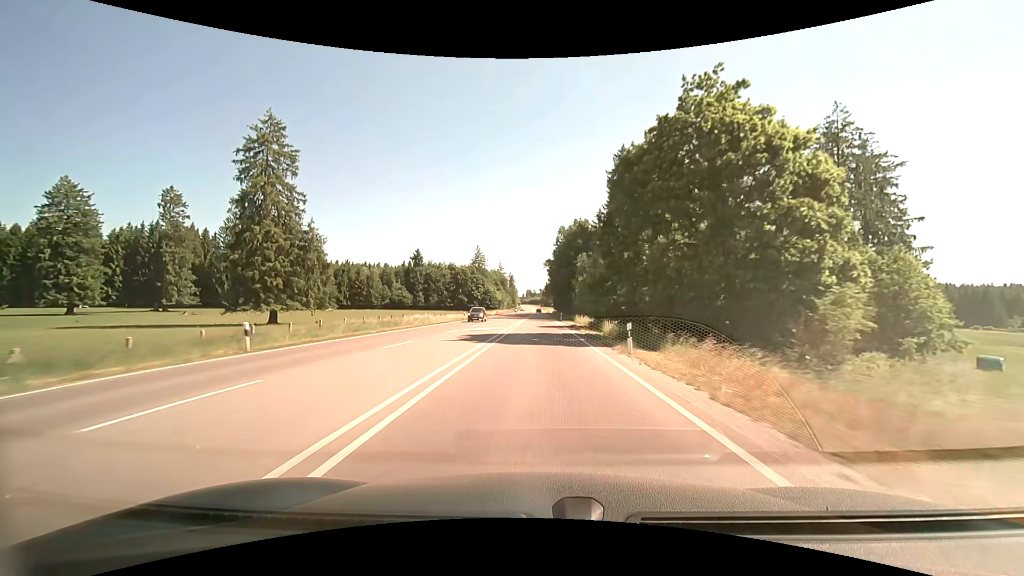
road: primary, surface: asphalt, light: Day
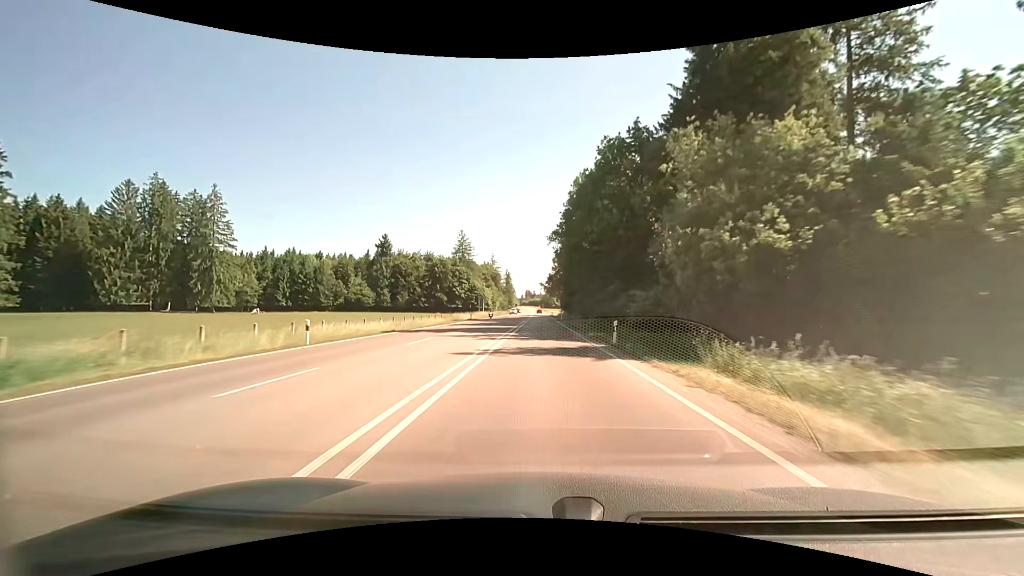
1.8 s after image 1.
(-0.2, +45.4) m; -1°
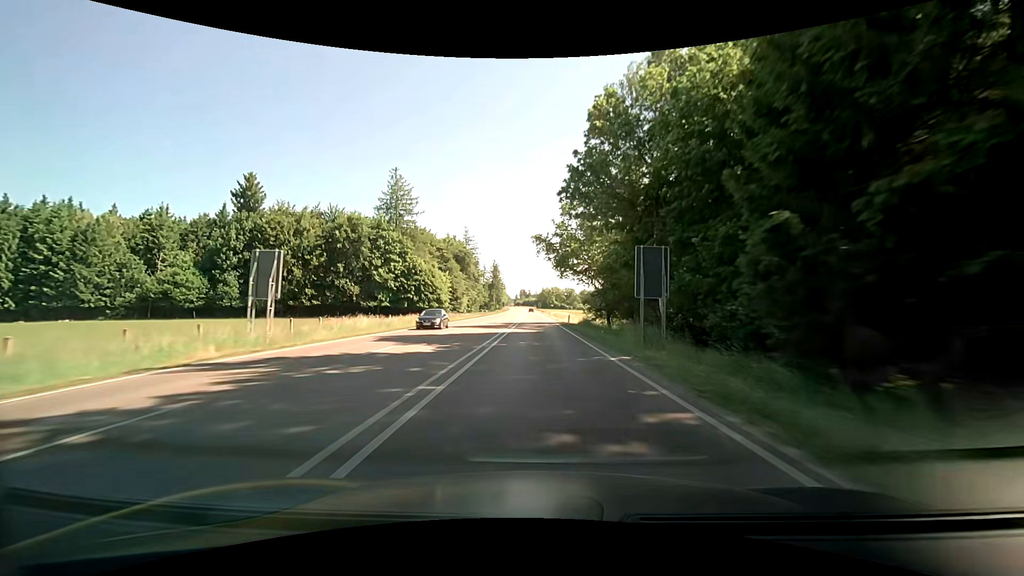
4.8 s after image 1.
(+0.7, +76.1) m; +1°
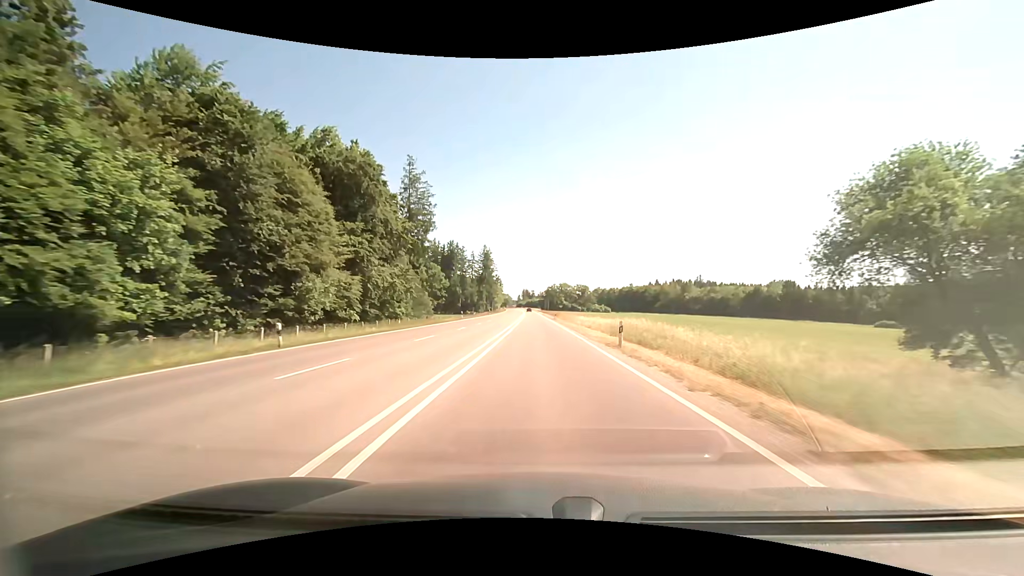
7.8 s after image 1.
(-0.7, +76.5) m; 0°
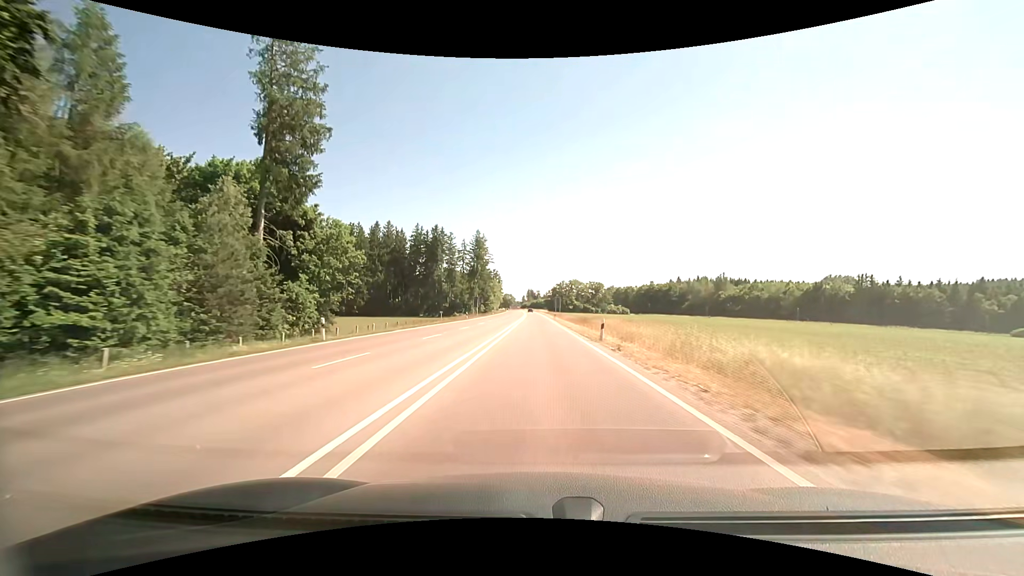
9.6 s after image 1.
(0.0, +45.8) m; 0°
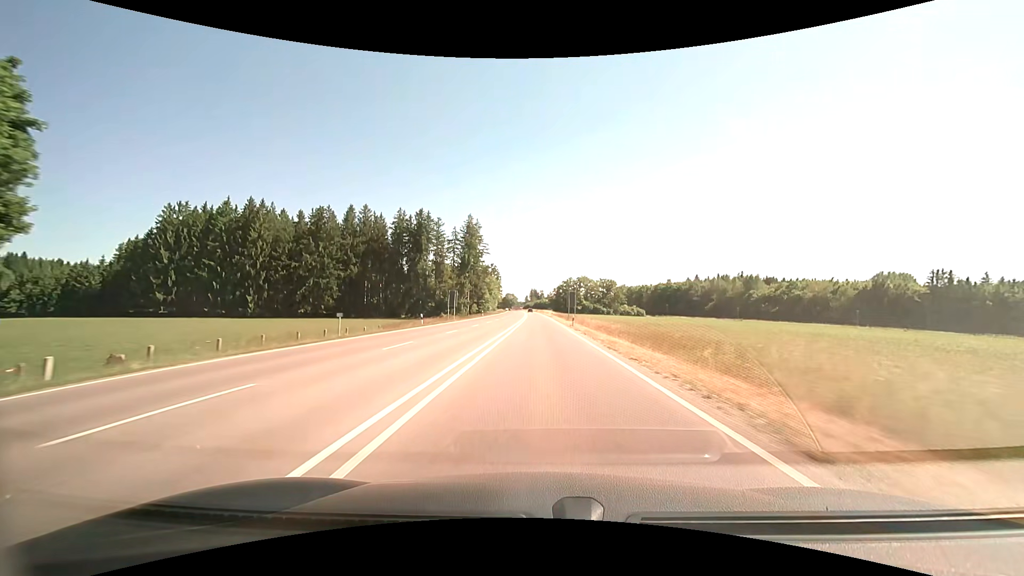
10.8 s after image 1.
(-0.4, +30.5) m; -1°
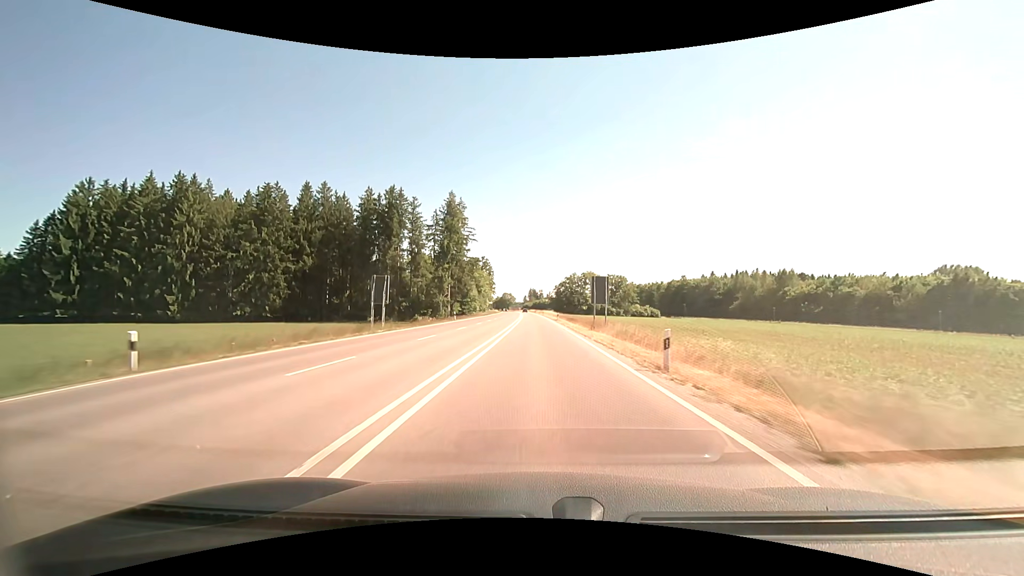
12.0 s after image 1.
(-0.2, +30.4) m; -1°
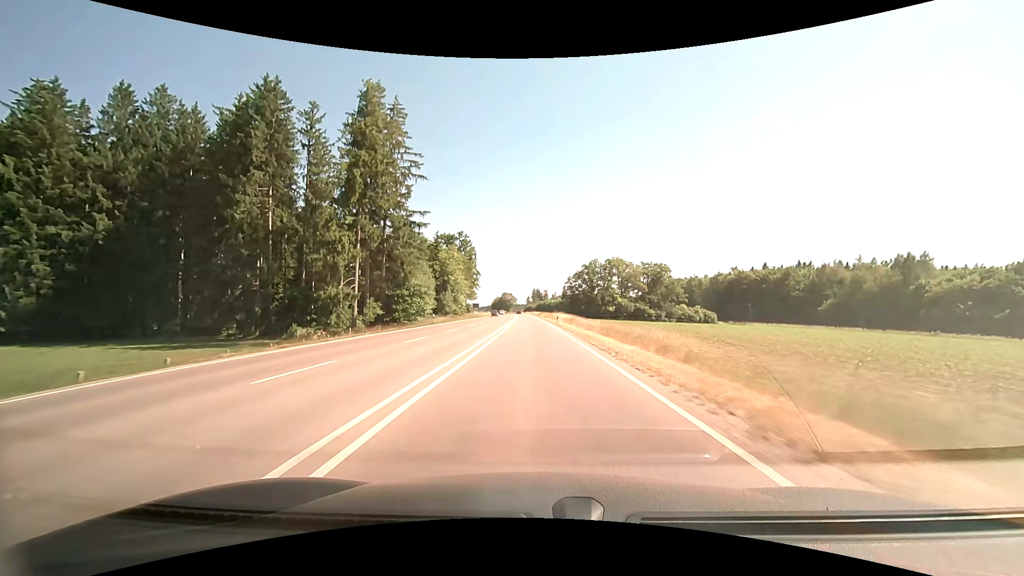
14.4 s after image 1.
(-0.1, +60.4) m; 0°
(0, +10) (0, +20) (0, +30) (0, +40) (0, +50) (0, +60) (0, +70) (-1, +80) (-1, +90) (-1, +100) m
